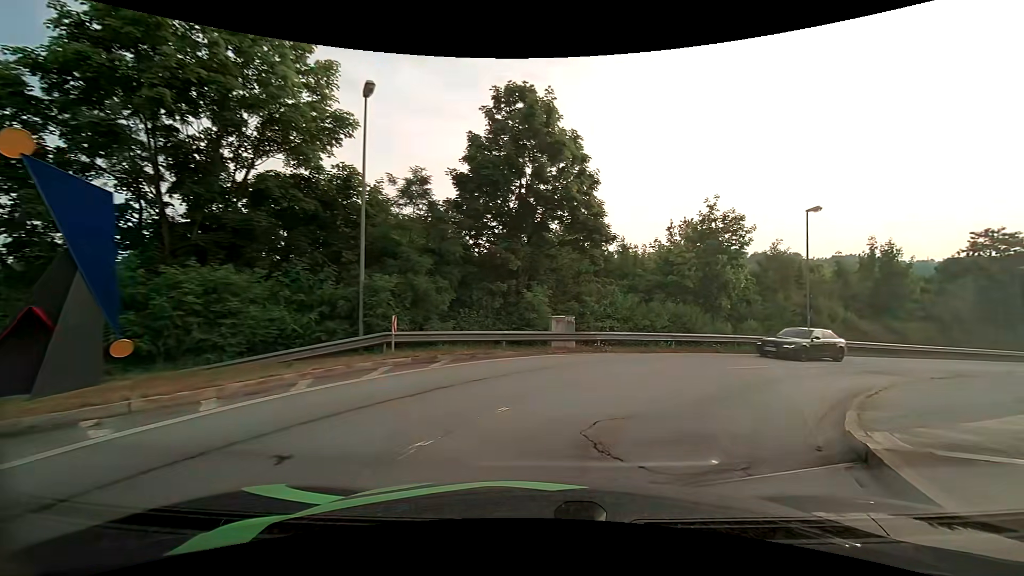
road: unclassified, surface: asphalt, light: Day
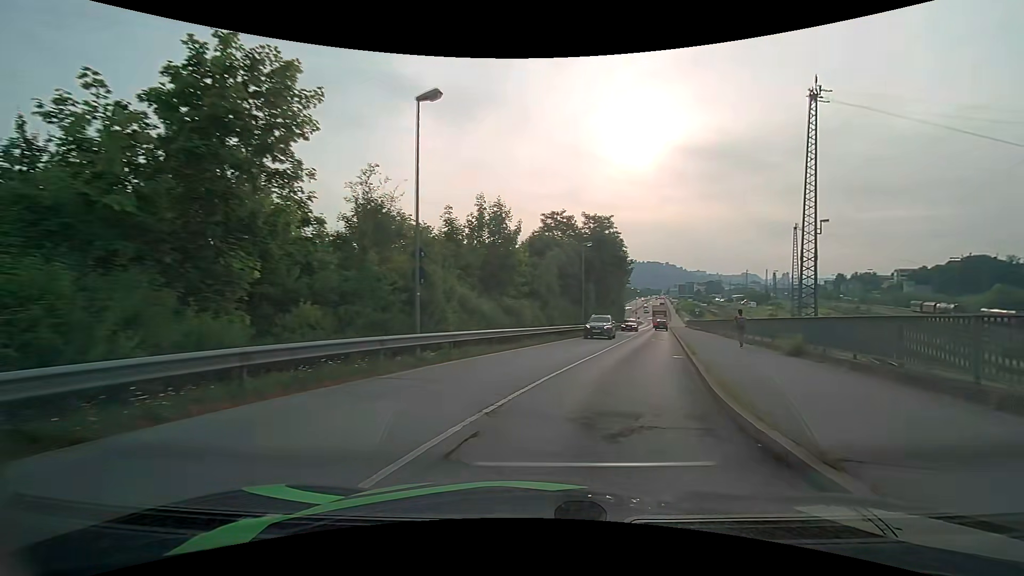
(+6.1, +15.3) m; +42°
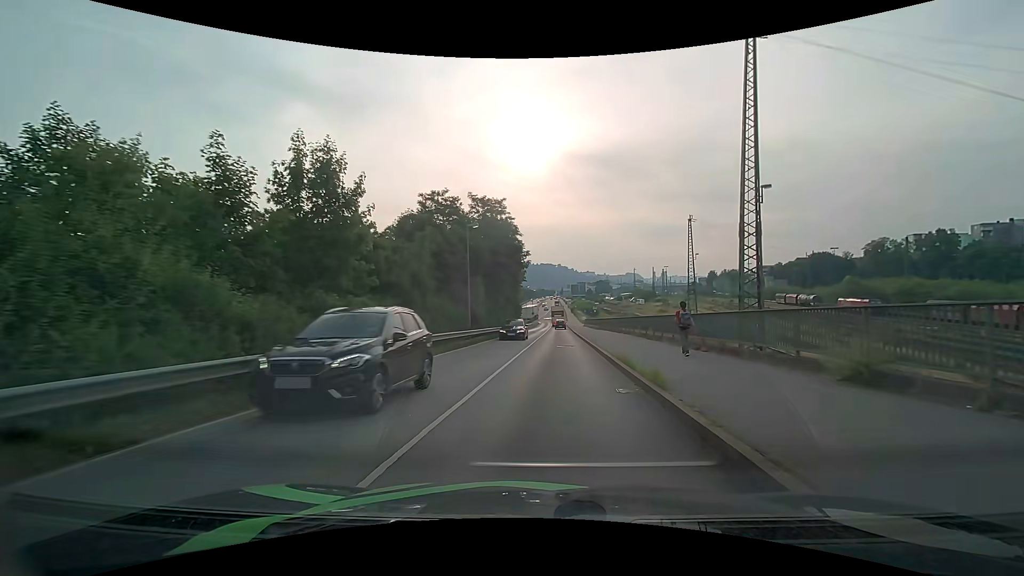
(+1.3, +10.1) m; +12°
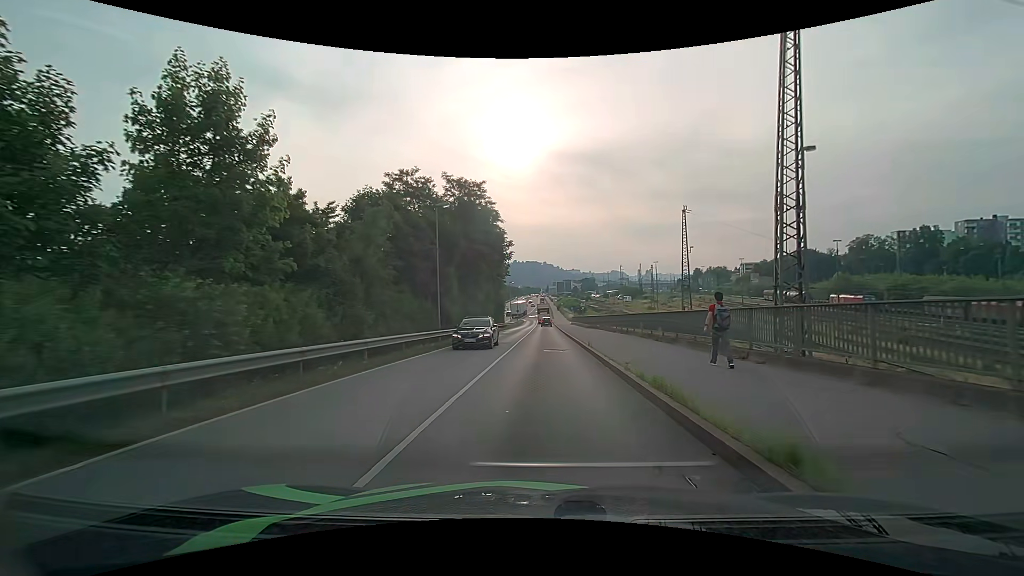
(+0.1, +5.6) m; +2°
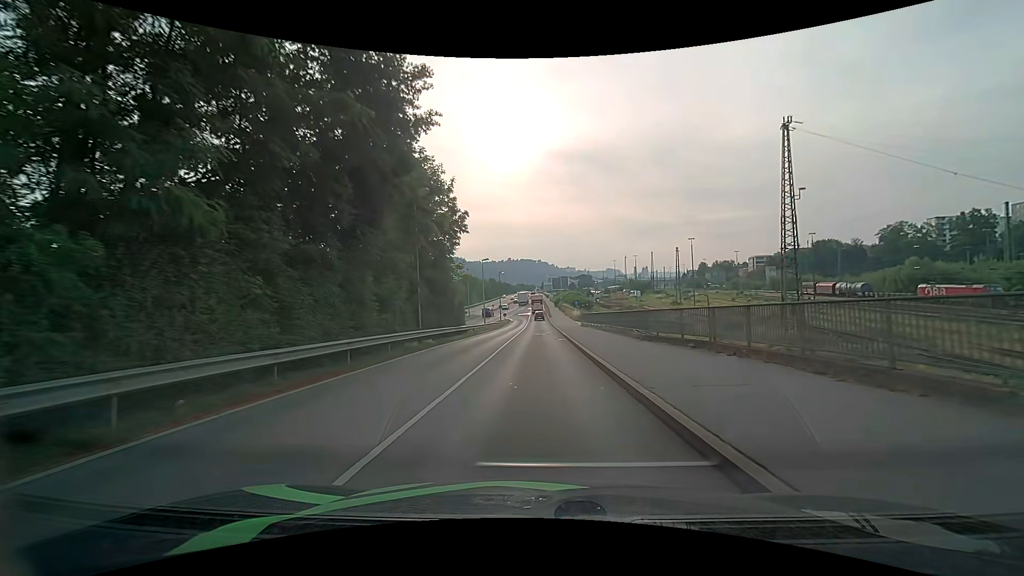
(+0.5, +33.1) m; +1°
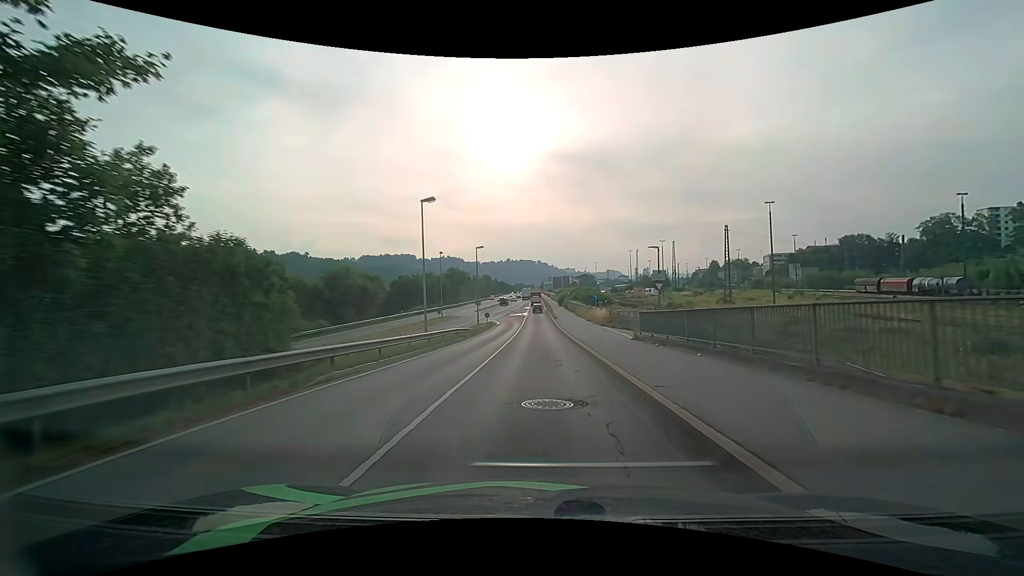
(-0.1, +29.2) m; 0°
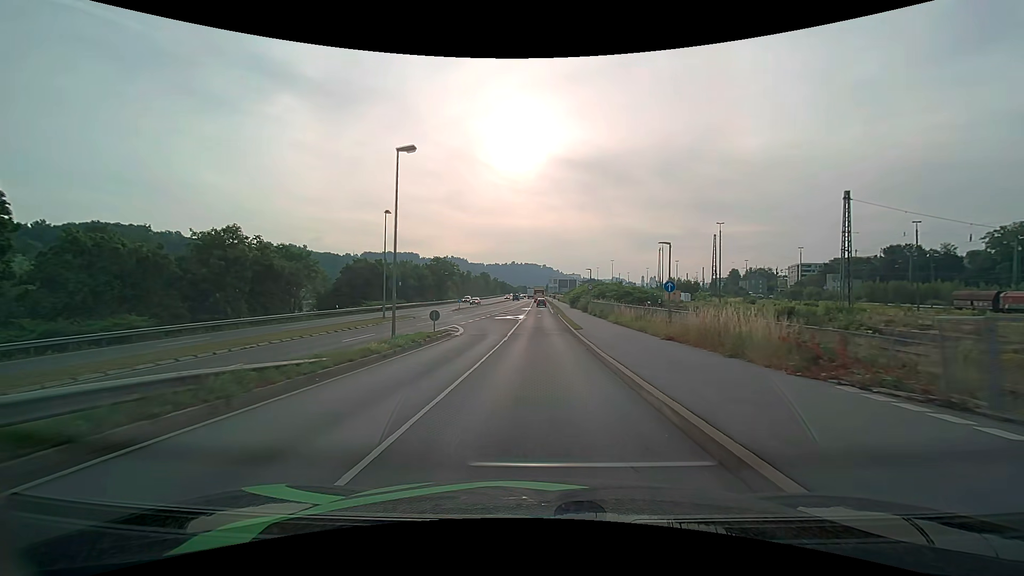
(0.0, +30.1) m; 0°
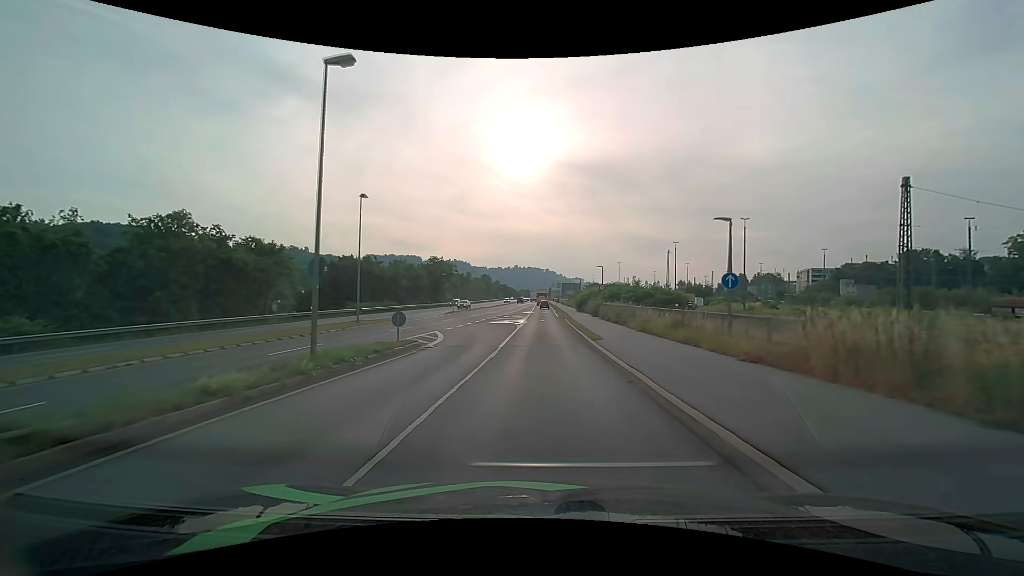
(0.0, +7.5) m; 0°
(0, +10) (0, +20) (0, +30) (0, +40) (0, +50) (0, +60) (+1, +70) (+1, +80) (+1, +90) (+1, +100) m
